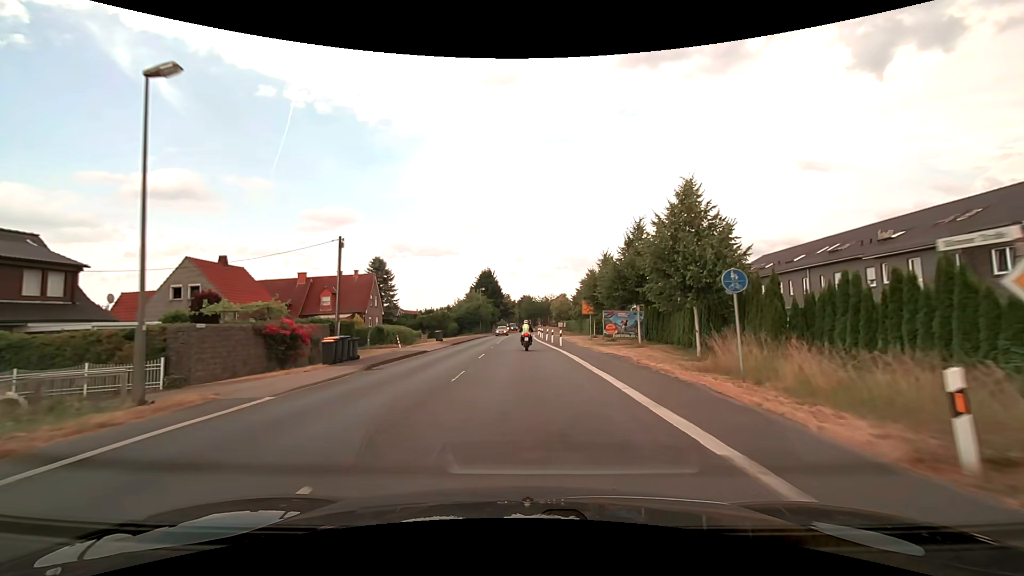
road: secondary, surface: asphalt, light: Day
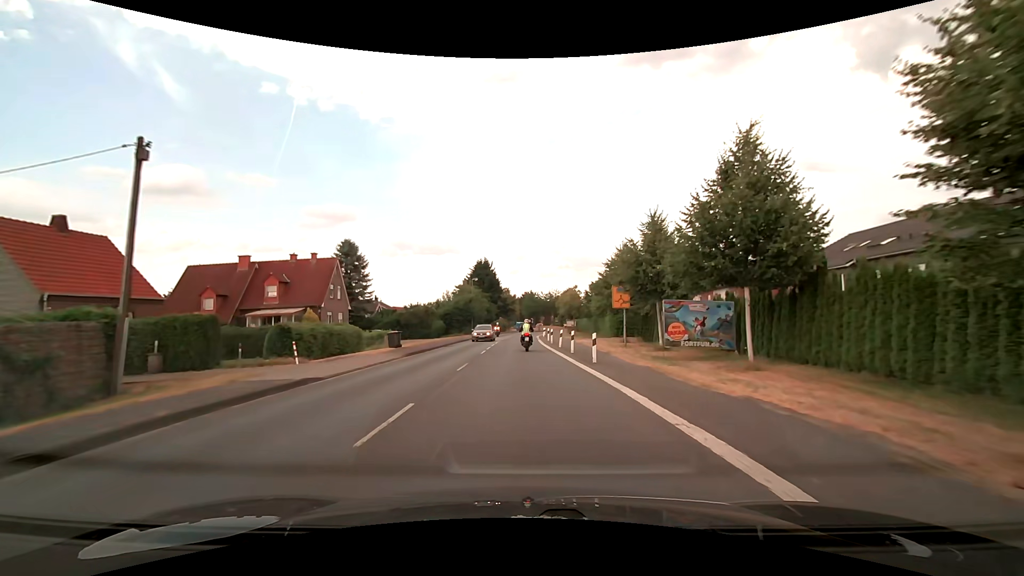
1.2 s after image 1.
(0.0, +15.8) m; 0°
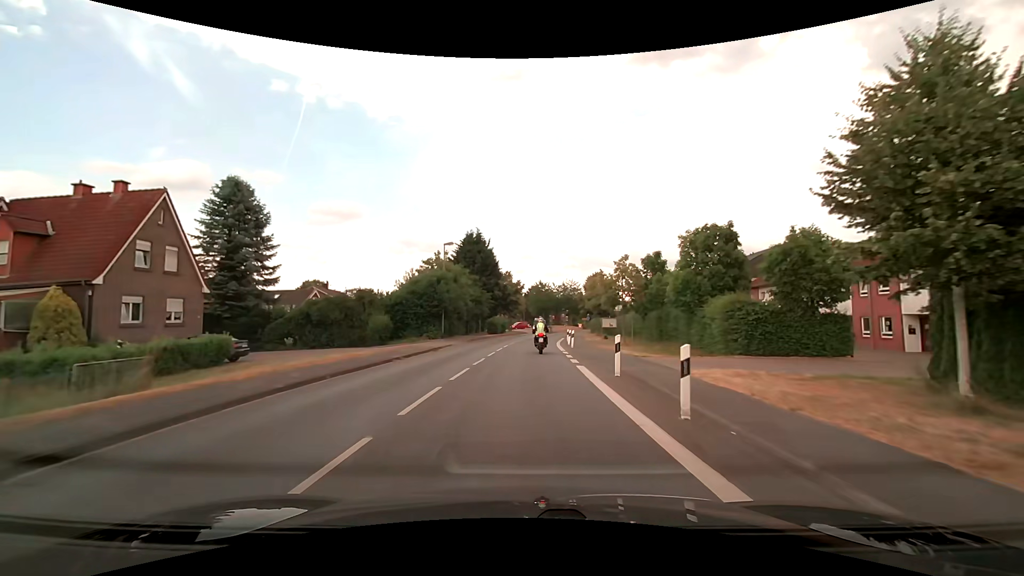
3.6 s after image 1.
(-0.2, +29.6) m; 0°
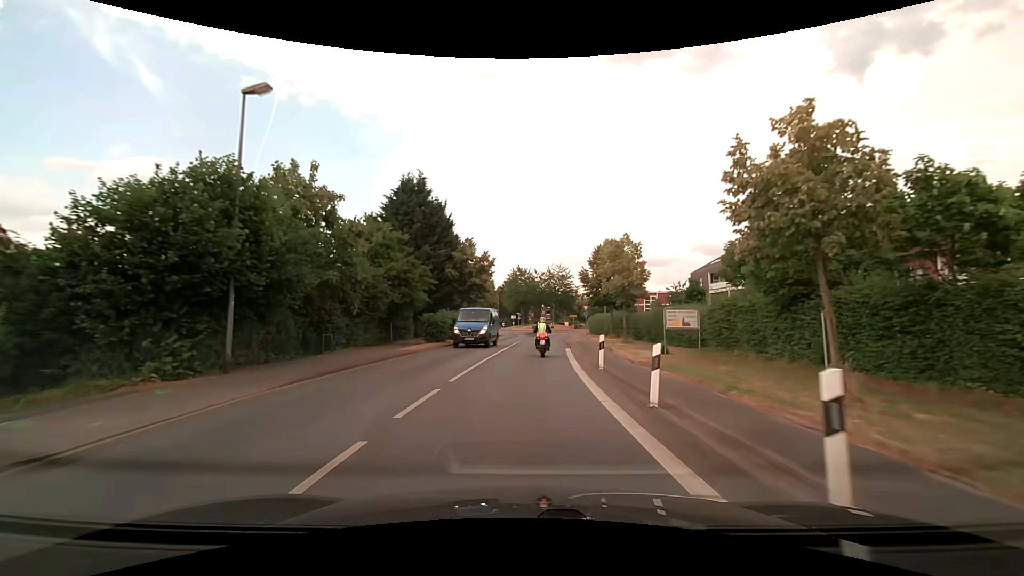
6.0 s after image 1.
(+0.3, +26.8) m; +2°
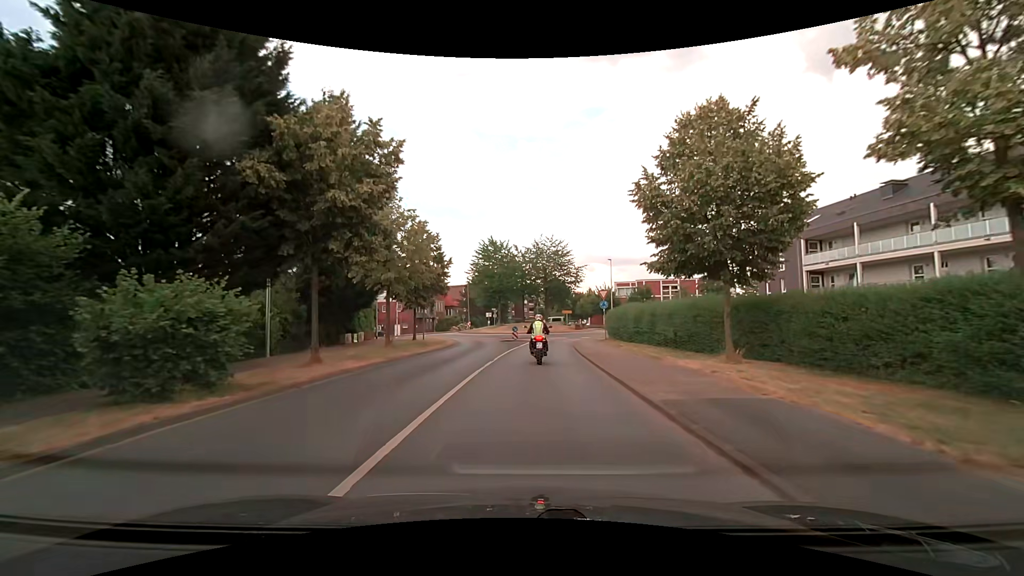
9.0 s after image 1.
(+0.7, +27.8) m; +2°
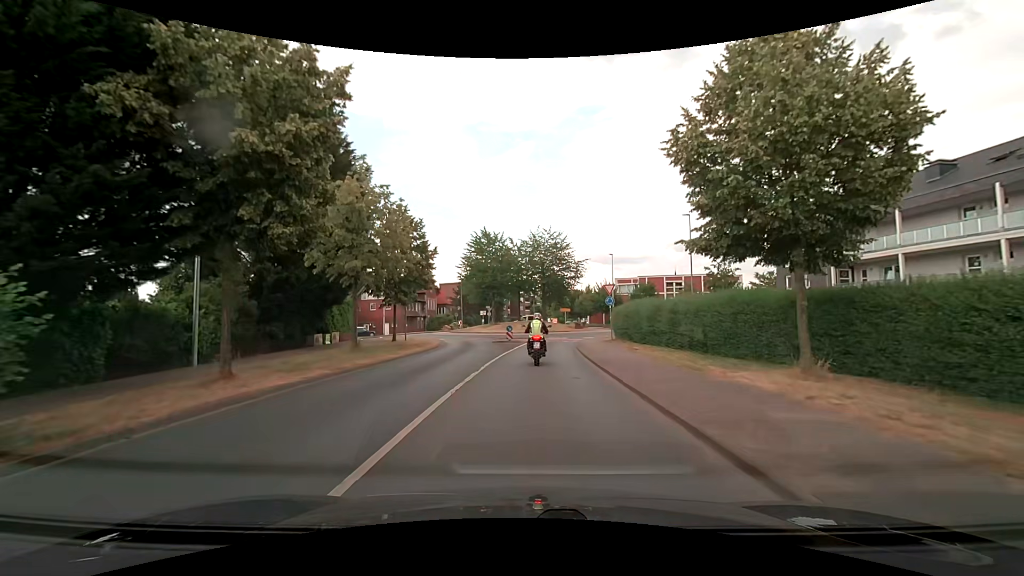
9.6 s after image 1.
(0.0, +4.4) m; 0°
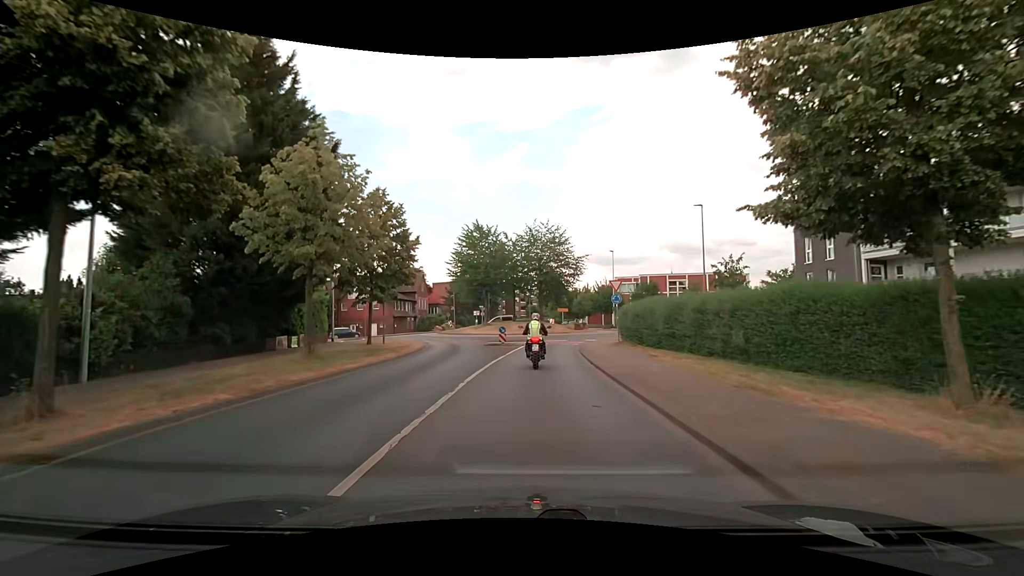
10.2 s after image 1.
(0.0, +4.0) m; +2°
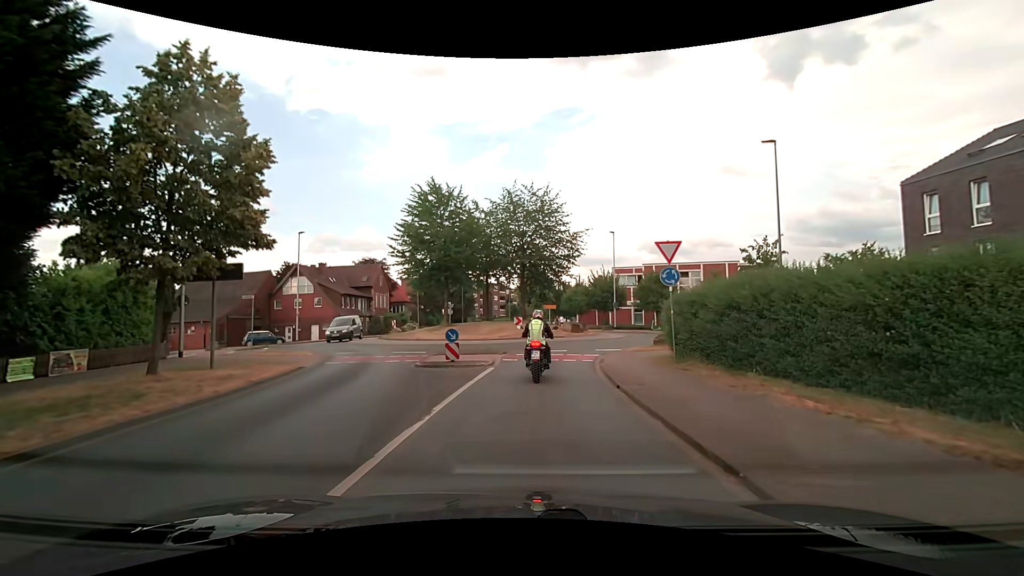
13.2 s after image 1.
(+0.1, +14.0) m; +1°
(0, +10) (+1, +20) (+5, +29) (+9, +38) (+7, +47) (+2, +56) (-1, +66) (-2, +76) (-2, +86) (-2, +96) m
